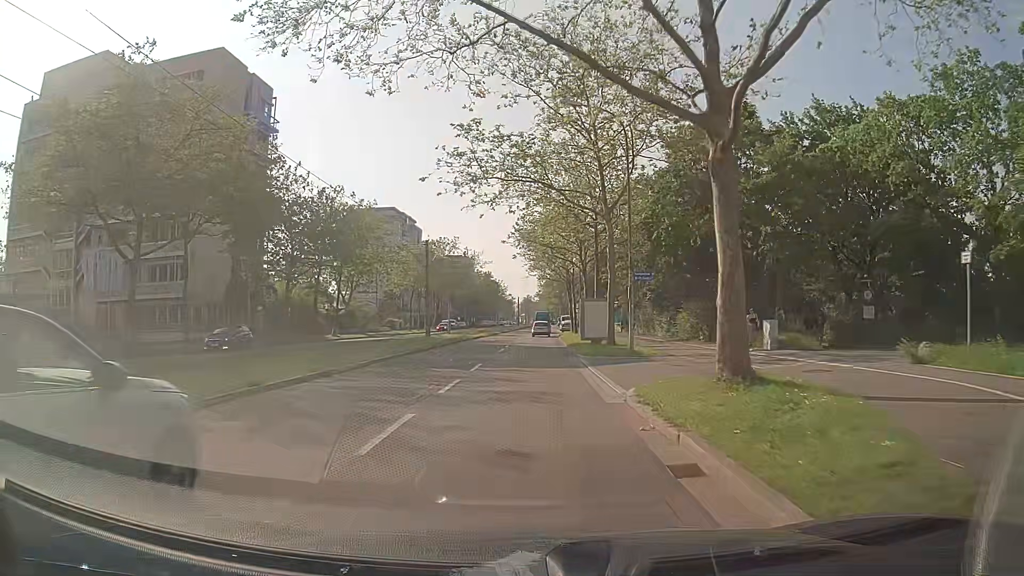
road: tertiary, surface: asphalt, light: Day
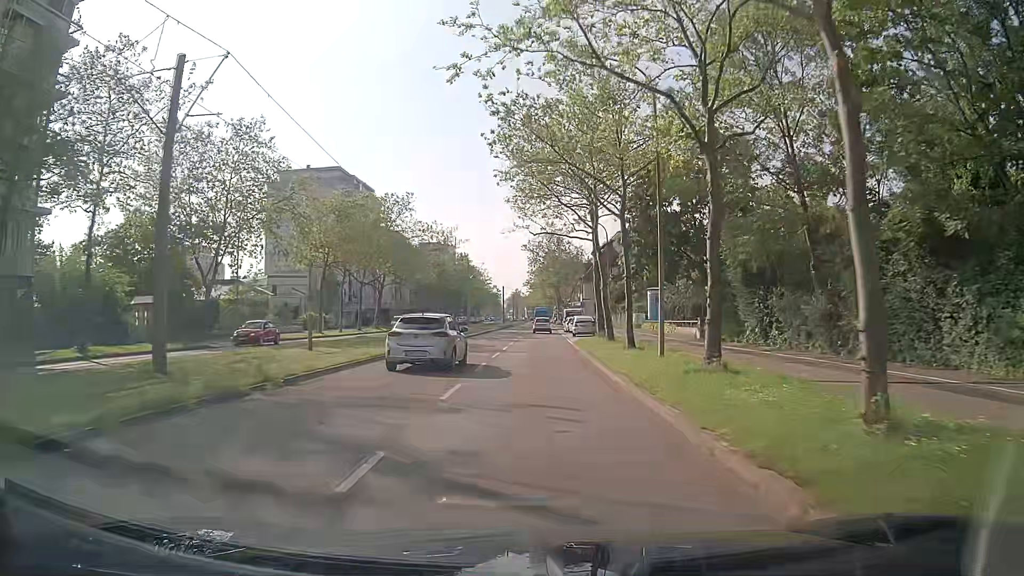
(-0.1, +37.3) m; 0°
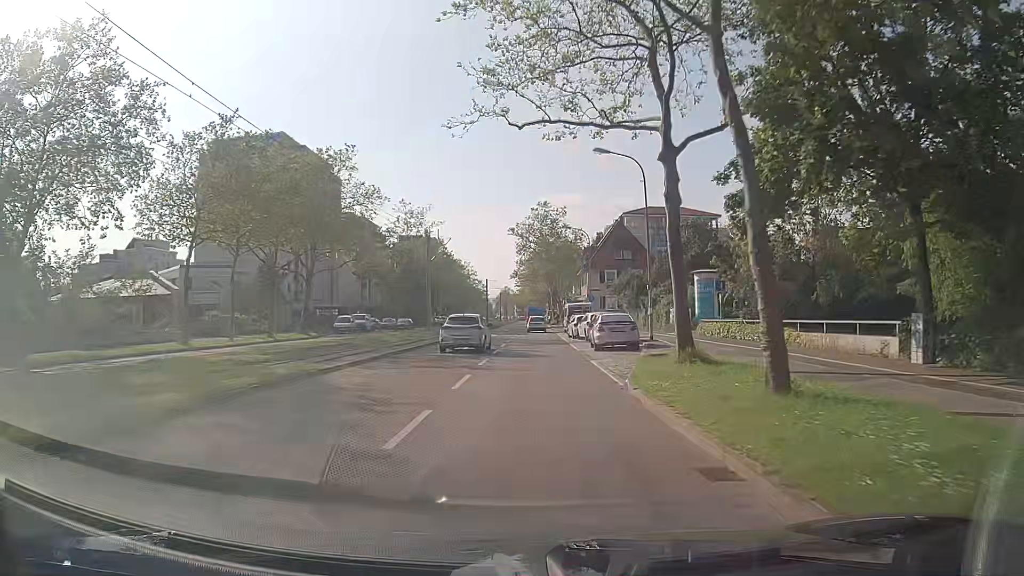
(+0.2, +22.4) m; +1°
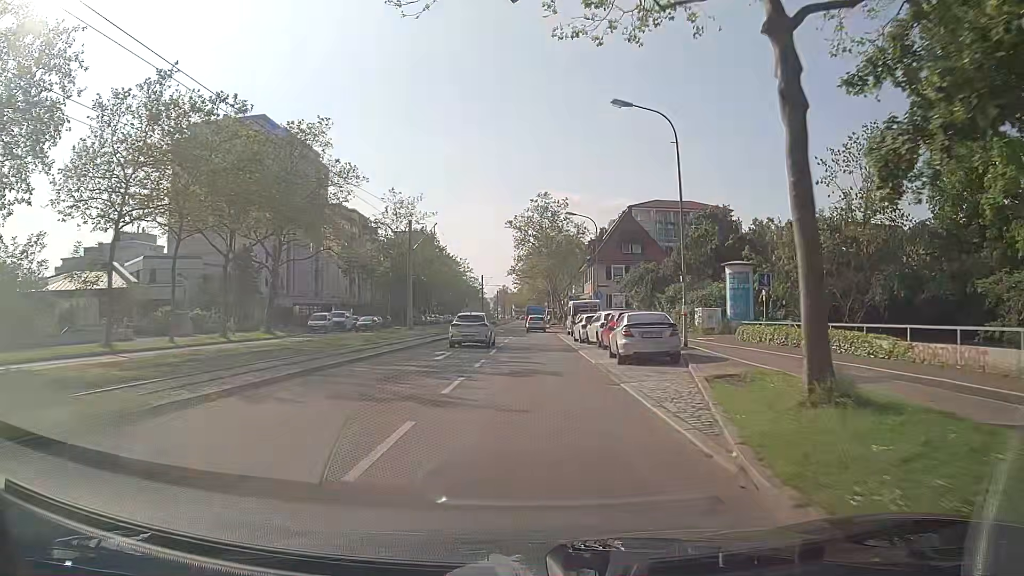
(0.0, +7.5) m; 0°
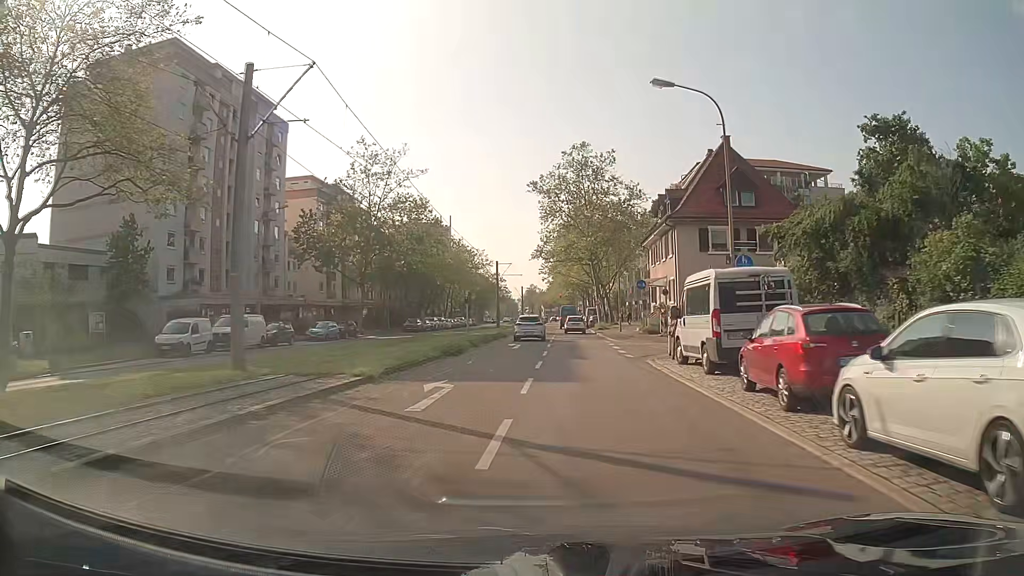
(-0.5, +29.4) m; -2°
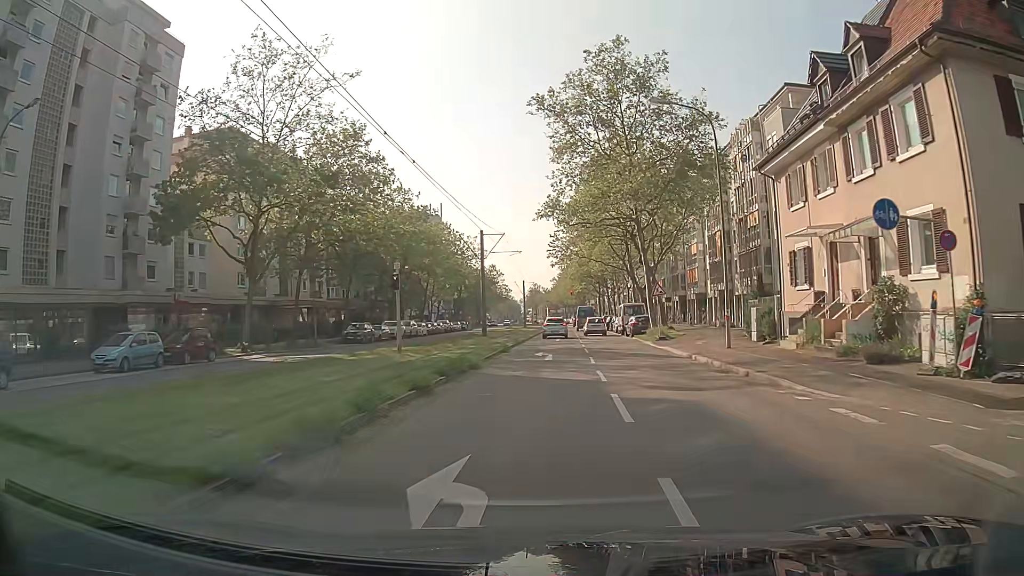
(-0.2, +27.6) m; -1°
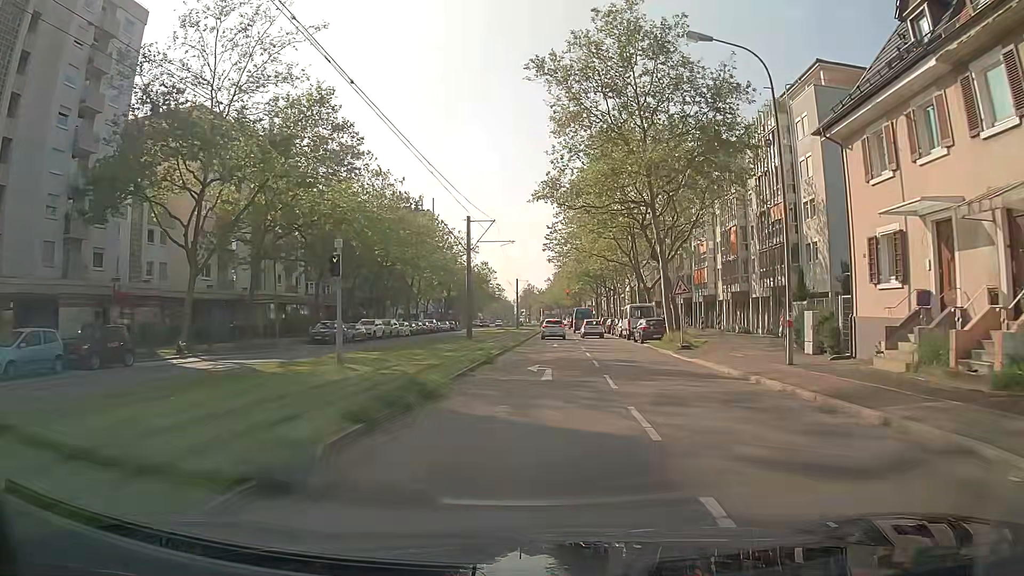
(0.0, +6.5) m; 0°
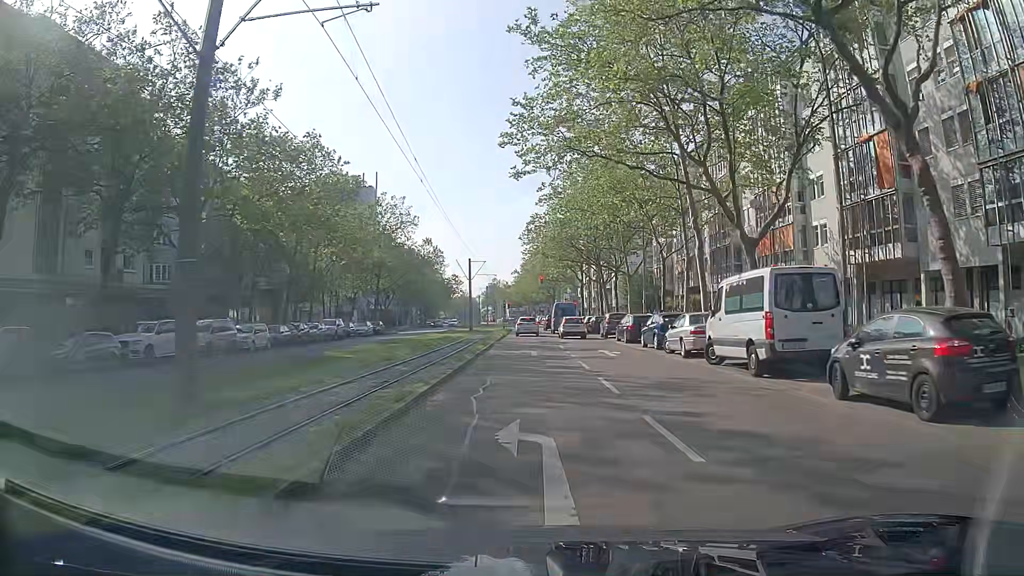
(+1.3, +30.9) m; +4°
